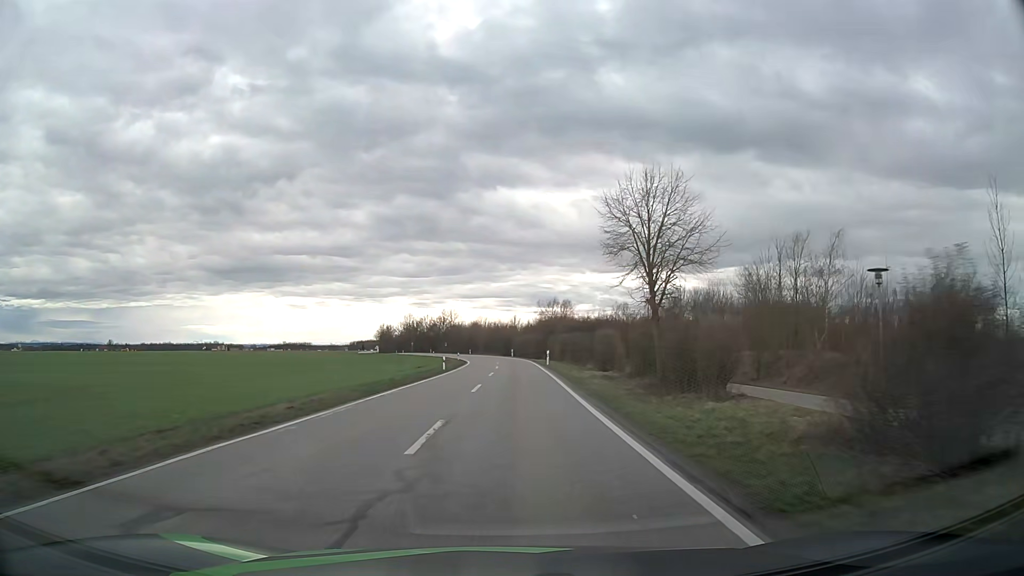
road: tertiary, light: Day
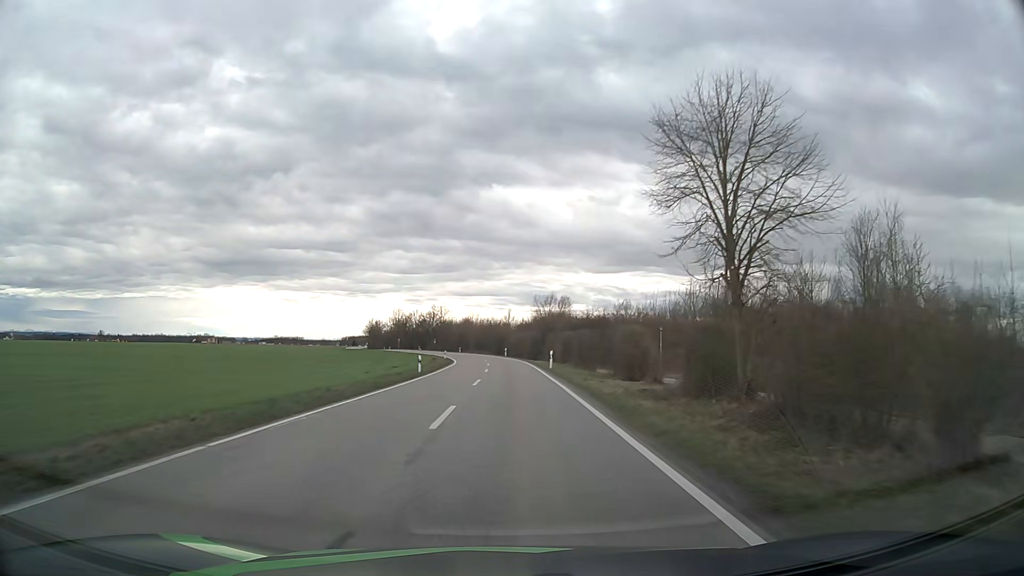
(+0.1, +10.1) m; +1°
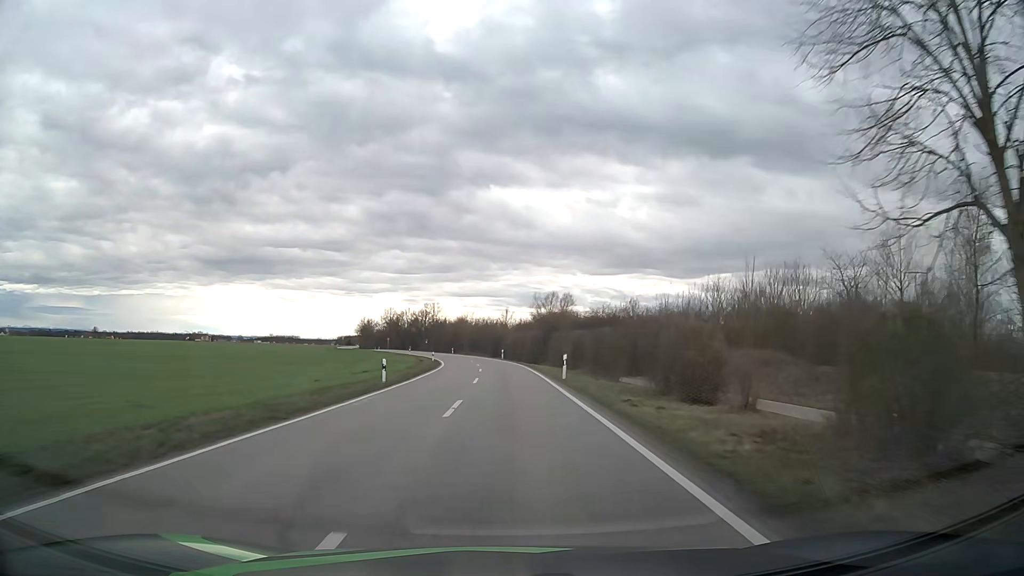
(0.0, +10.4) m; 0°
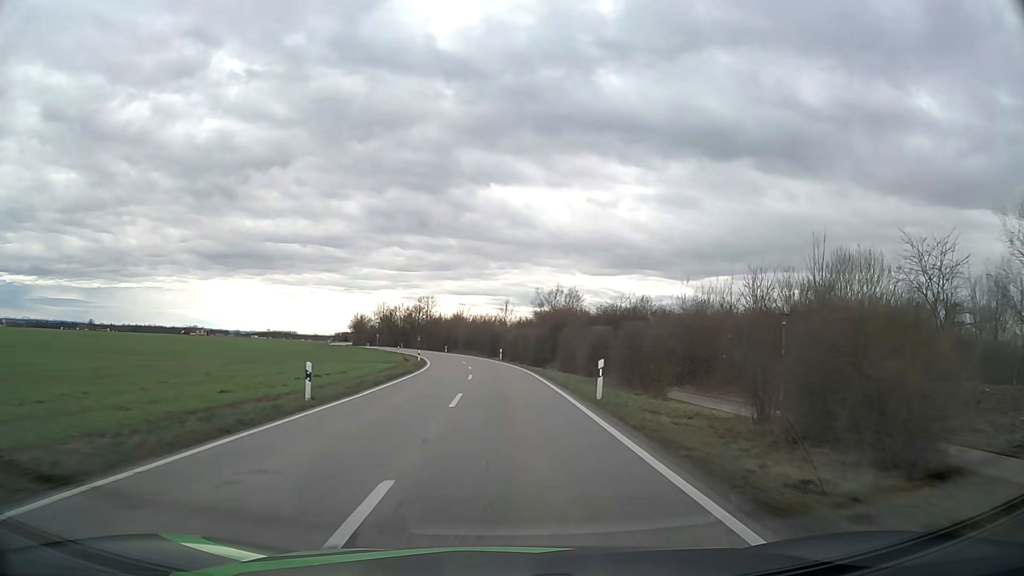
(0.0, +10.7) m; 0°
